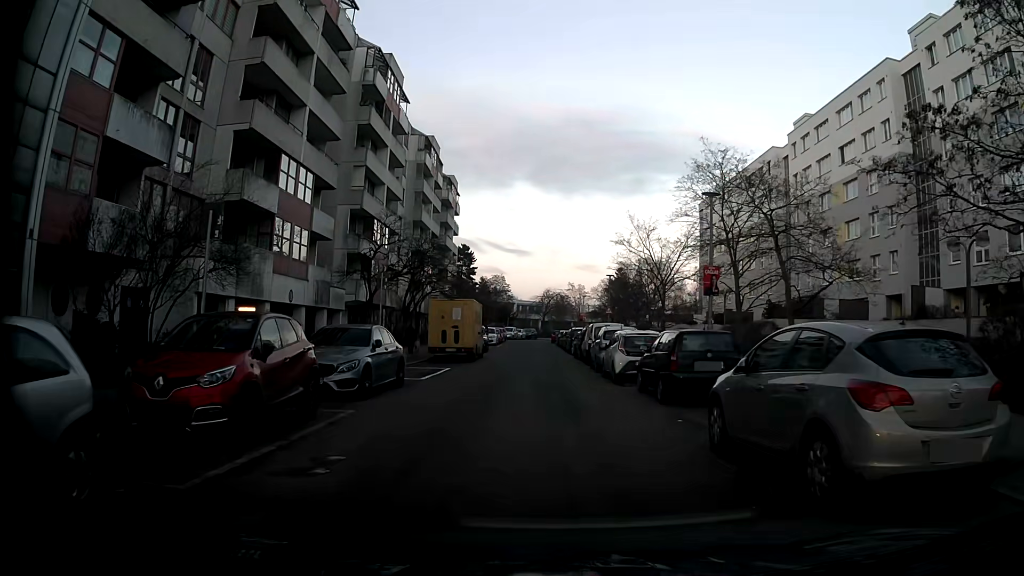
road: residential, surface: asphalt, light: Day
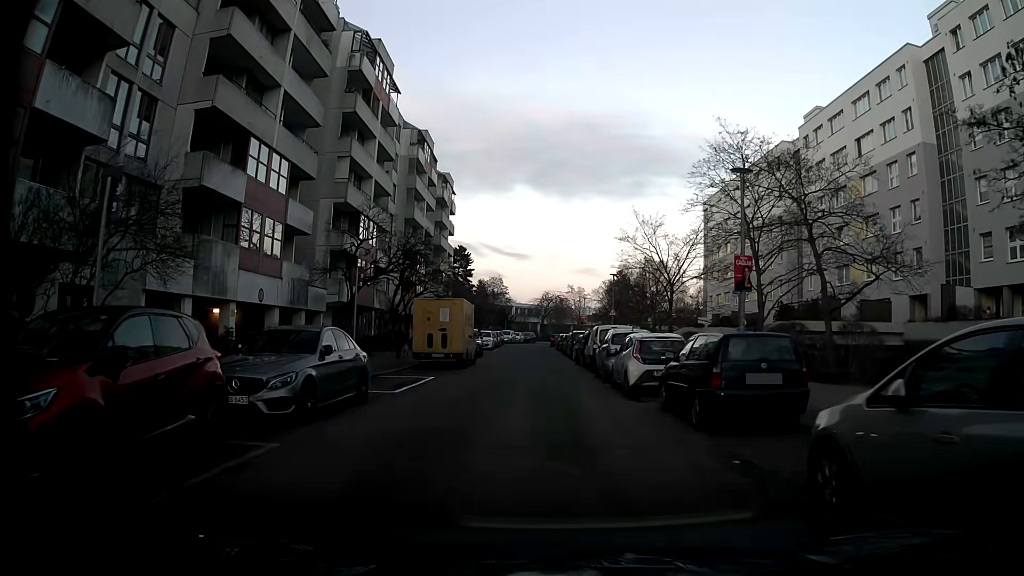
(0.0, +3.3) m; +1°
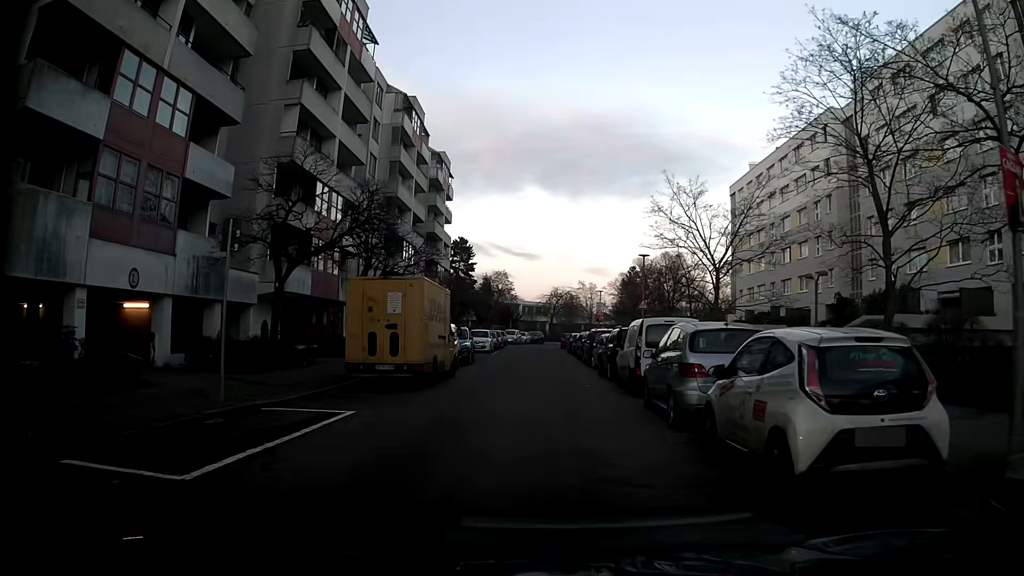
(+0.1, +9.9) m; 0°
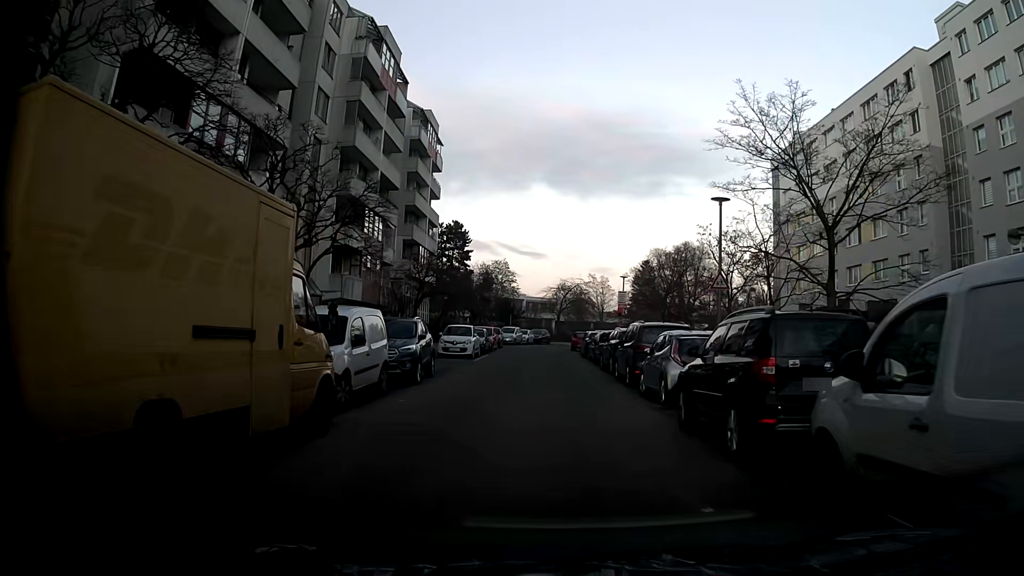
(-0.1, +13.6) m; -1°
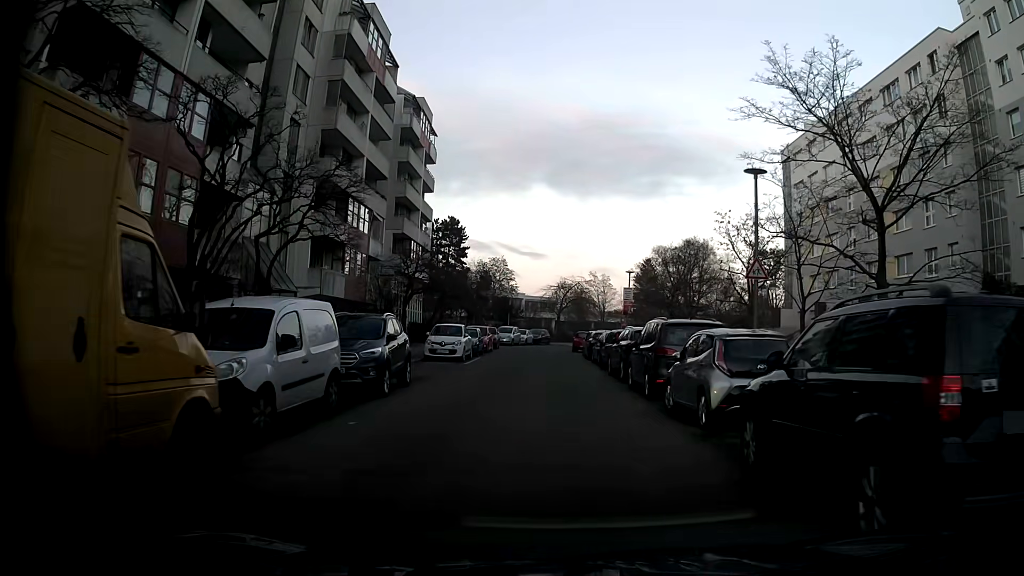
(0.0, +3.5) m; 0°
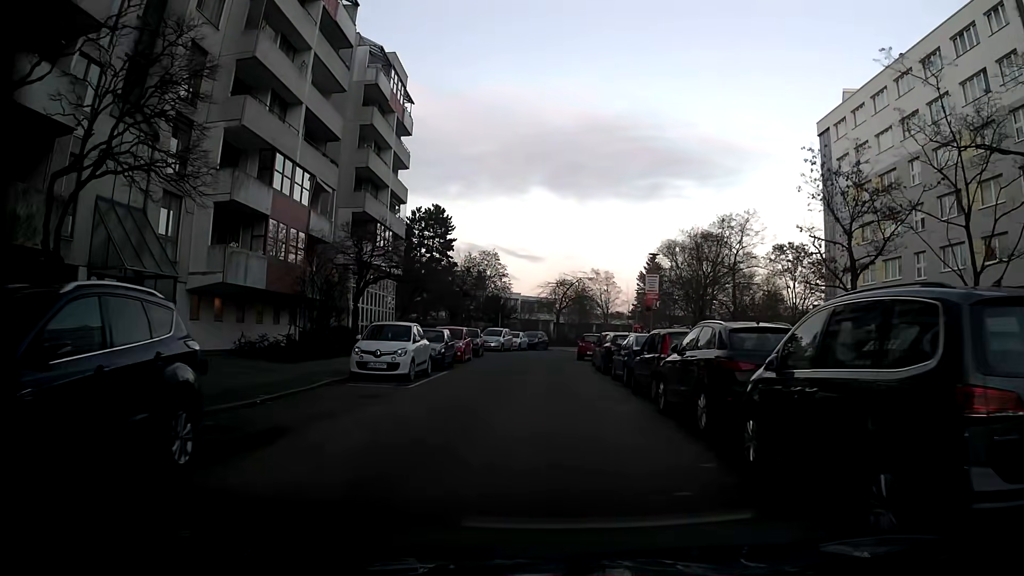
(+0.1, +10.5) m; +1°
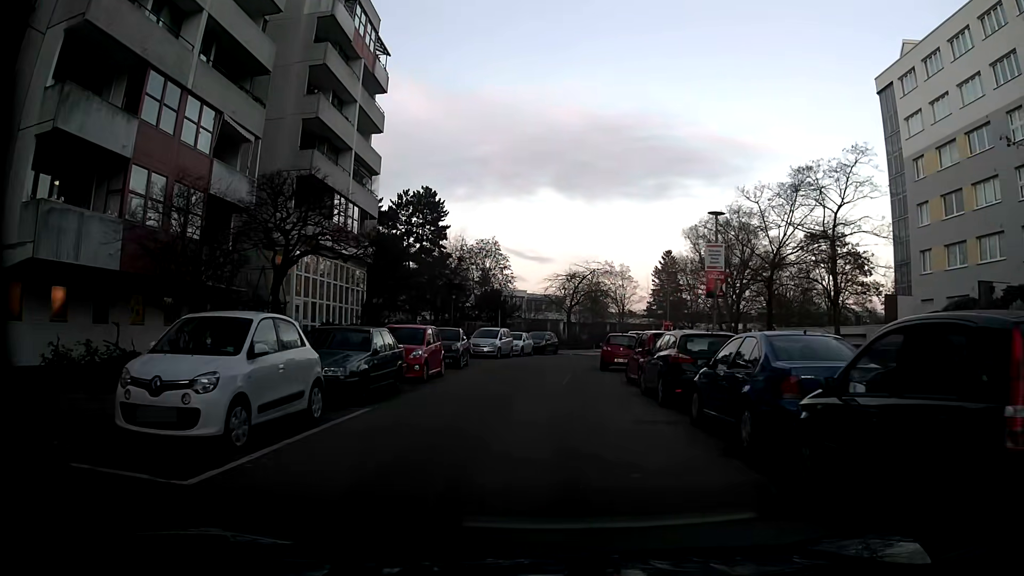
(-0.1, +10.7) m; -1°
